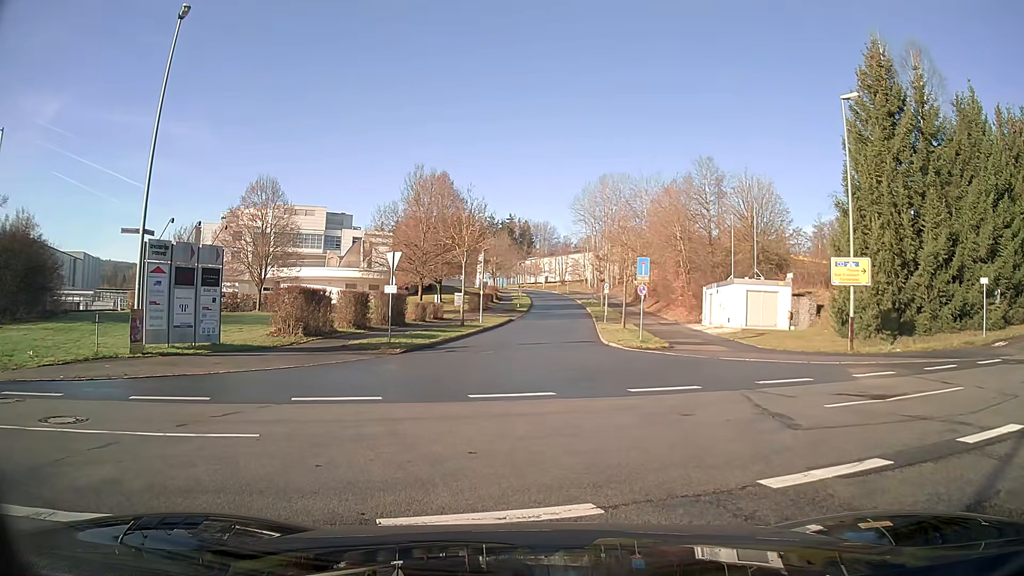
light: Day
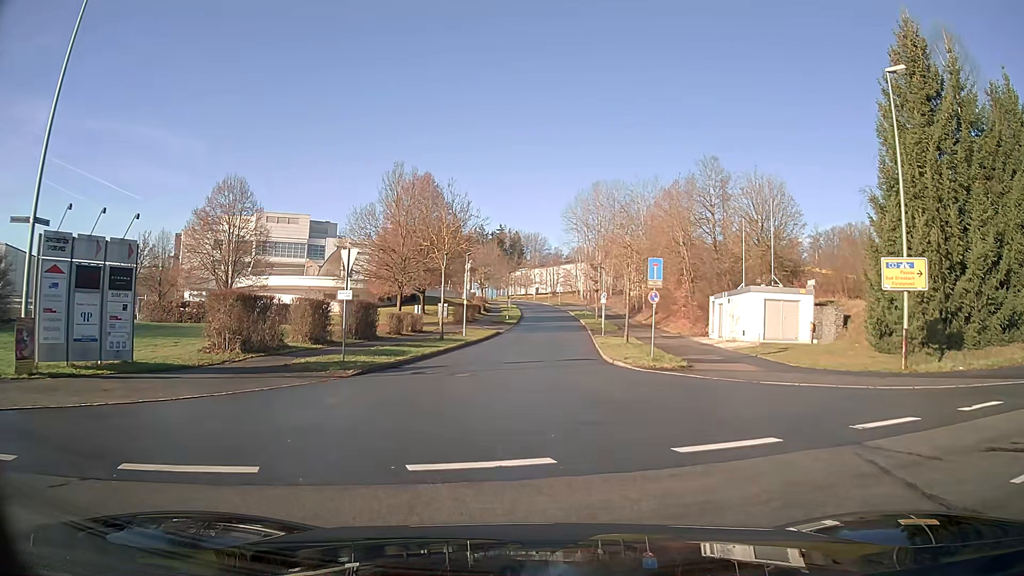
(0.0, +5.3) m; +1°
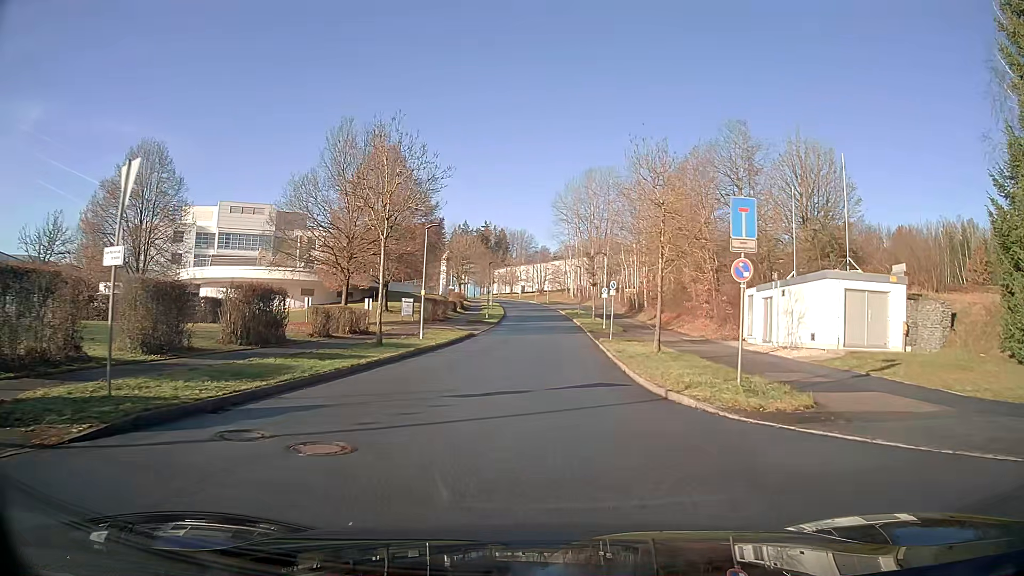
(+0.2, +11.8) m; +2°
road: residential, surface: asphalt
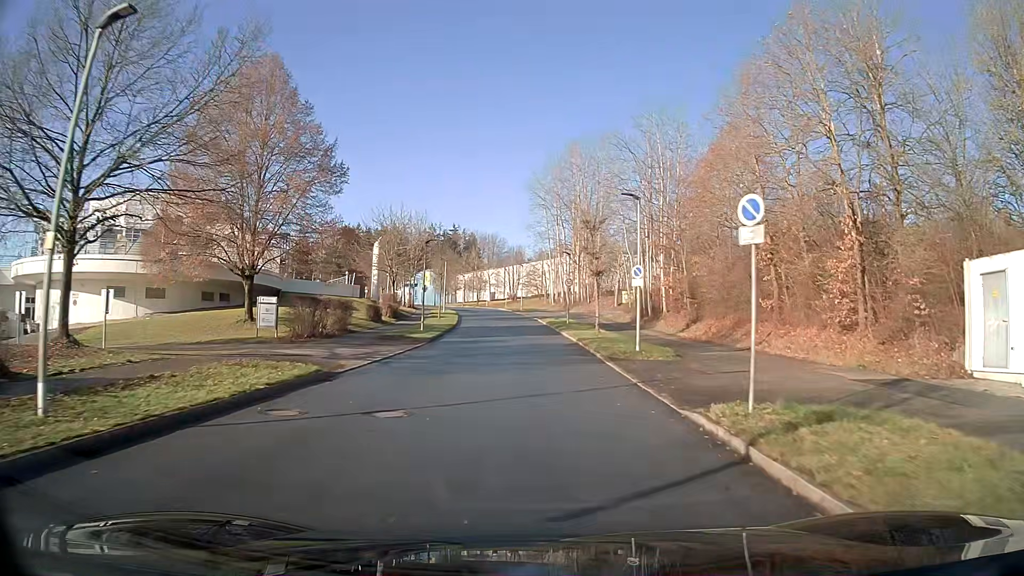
(+0.5, +23.8) m; +2°
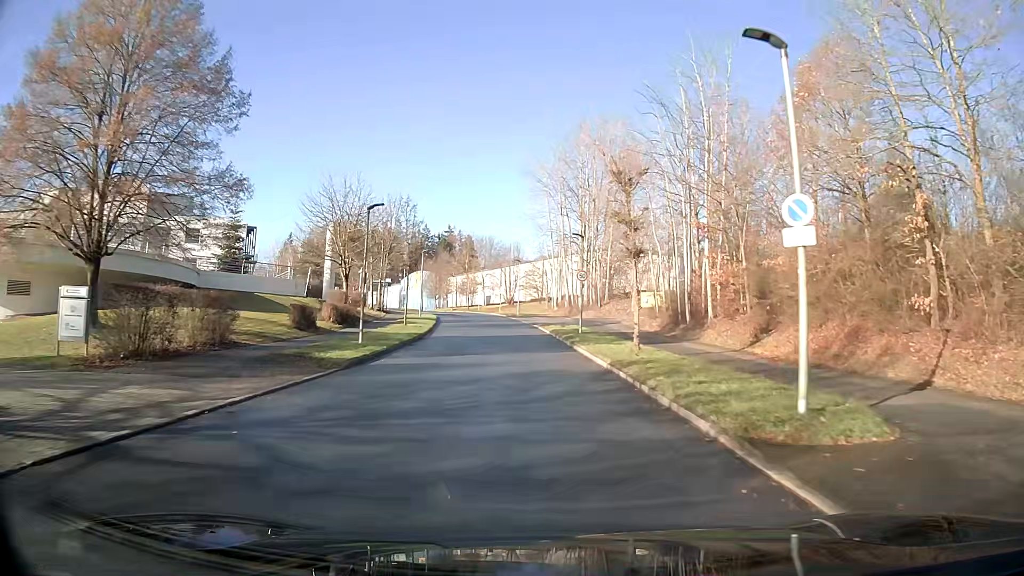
(0.0, +13.4) m; 0°
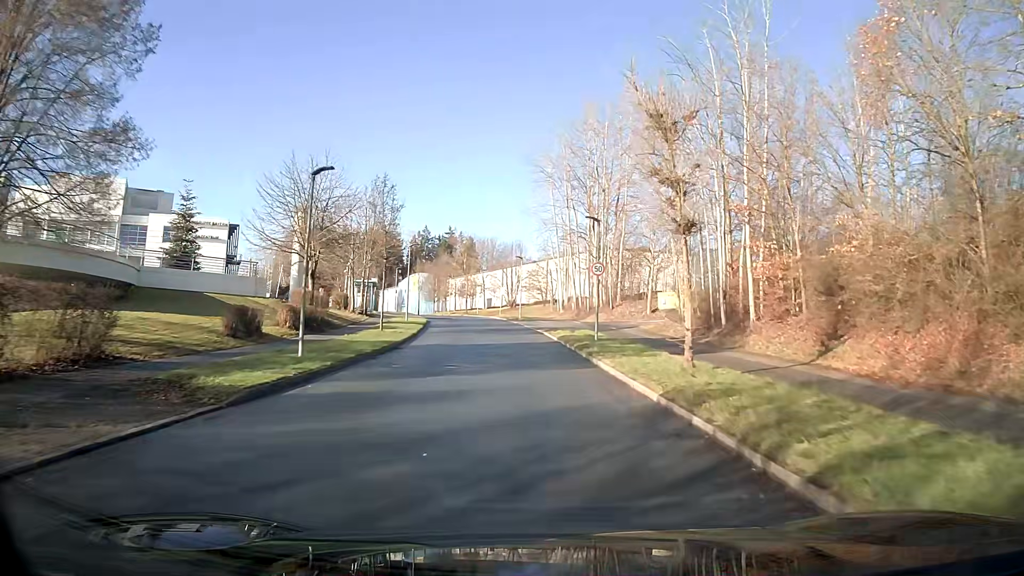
(0.0, +6.8) m; 0°
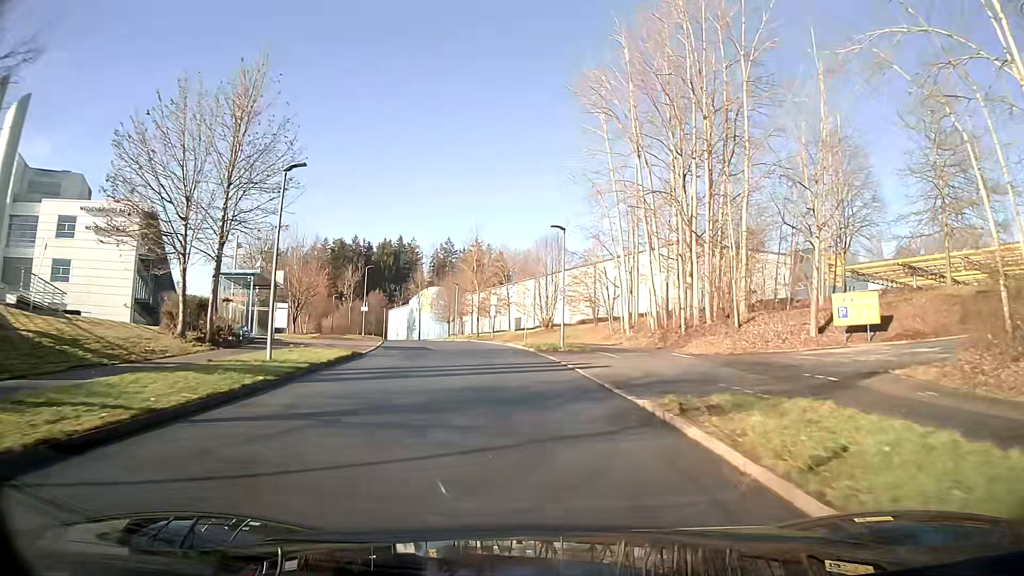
(-0.8, +27.9) m; -3°
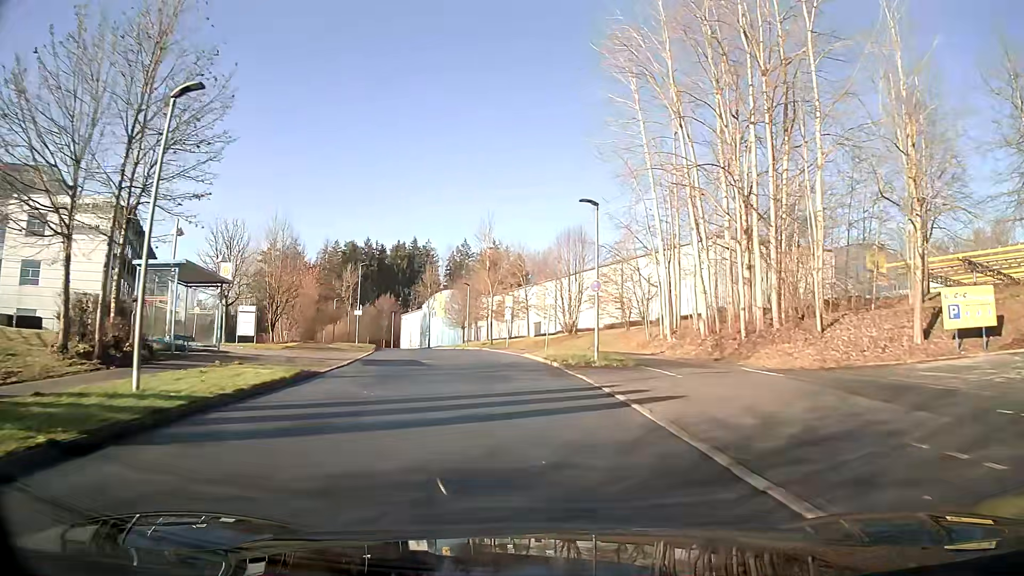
(-0.1, +7.2) m; -1°
(0, +10) (-1, +20) (-3, +30) (-5, +40) (-8, +49) (-11, +59) (-15, +68) (-19, +77) (-24, +86) (-29, +94) m
